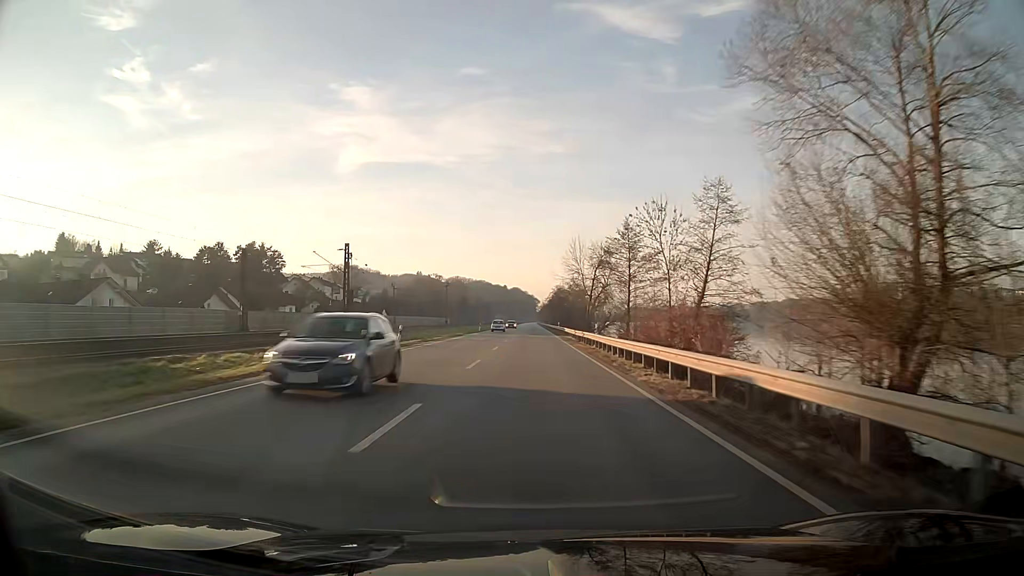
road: primary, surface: asphalt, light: Day
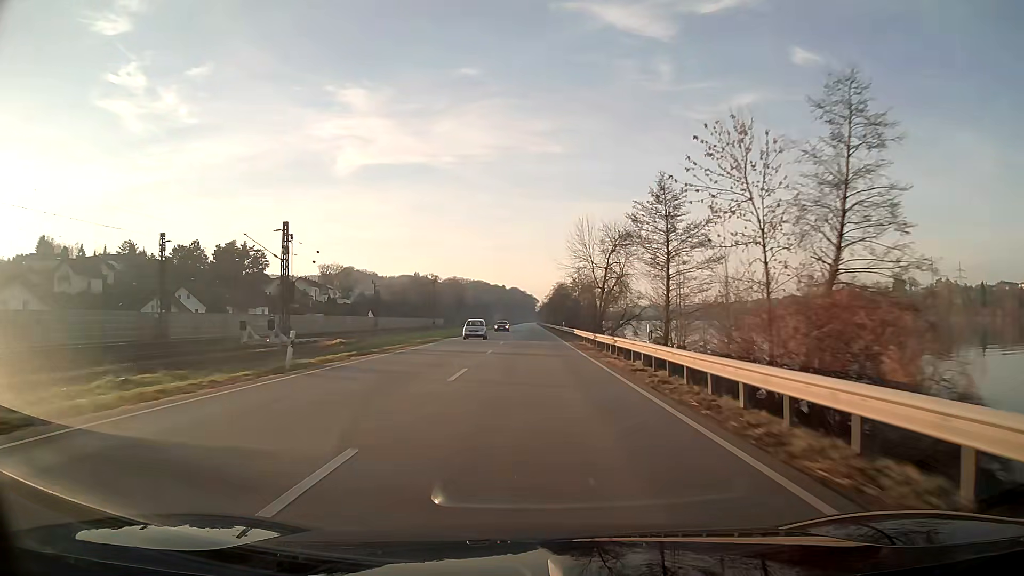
(0.0, +15.9) m; 0°
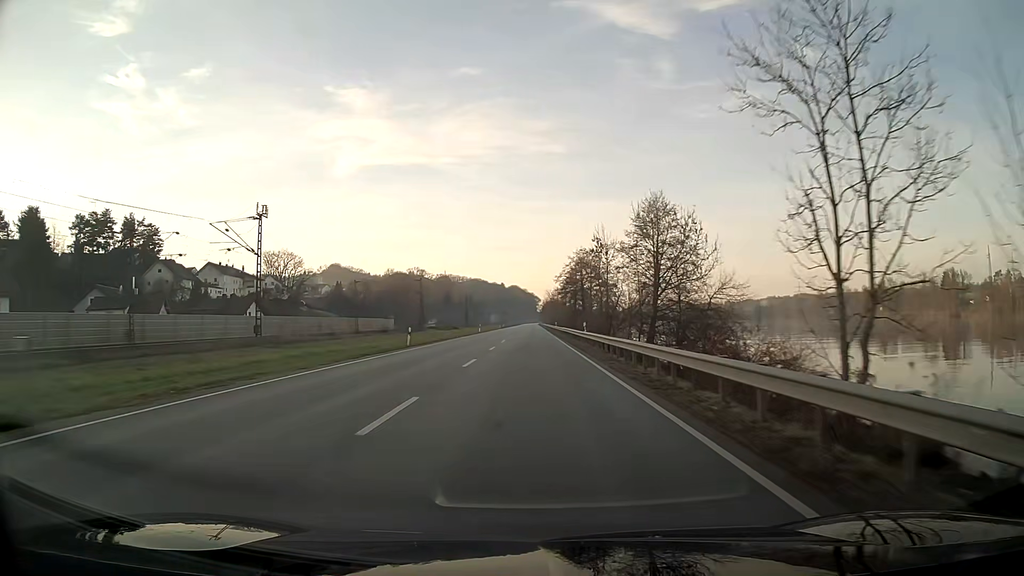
(-0.1, +79.7) m; 0°
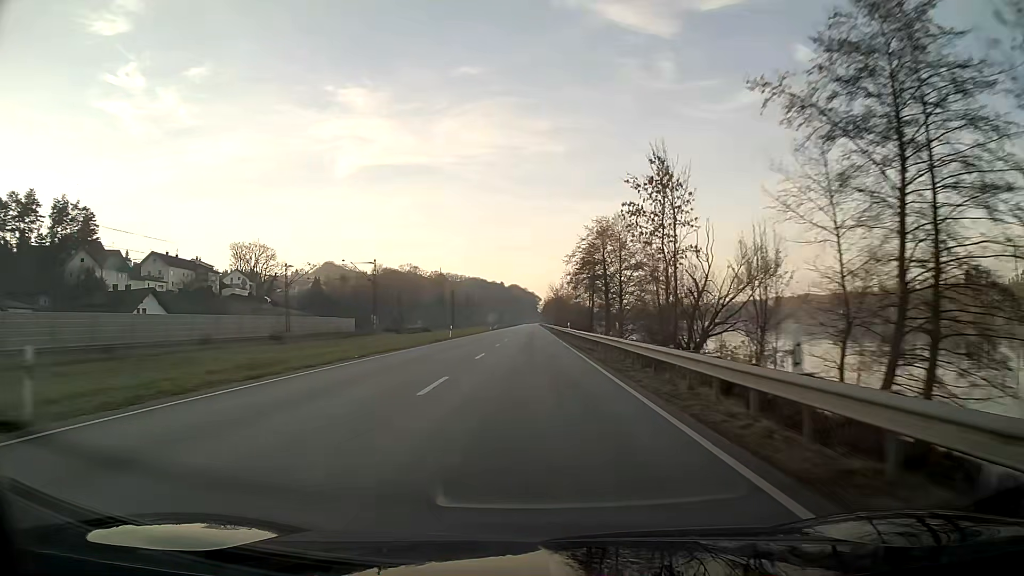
(0.0, +31.9) m; 0°
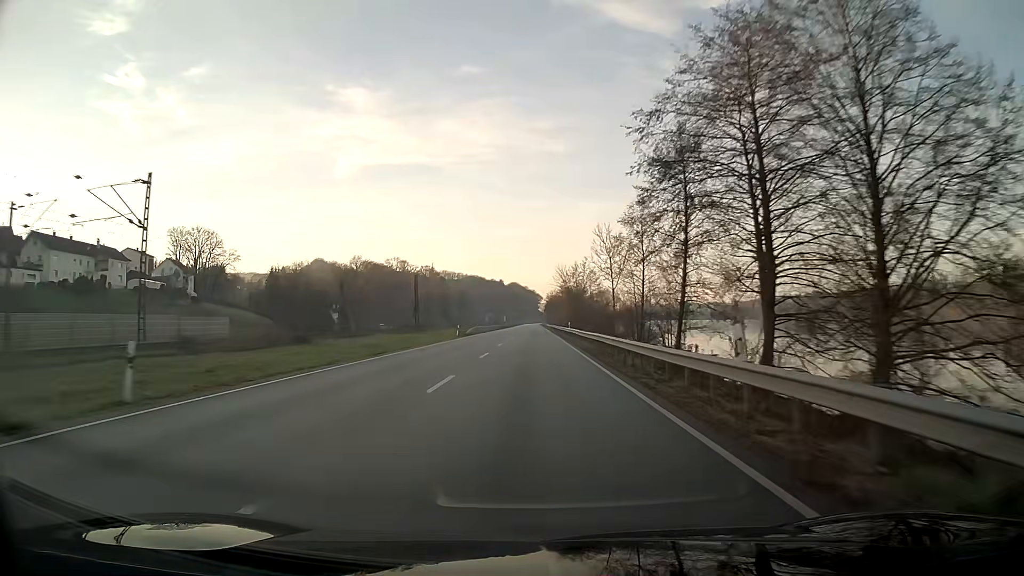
(0.0, +47.9) m; 0°
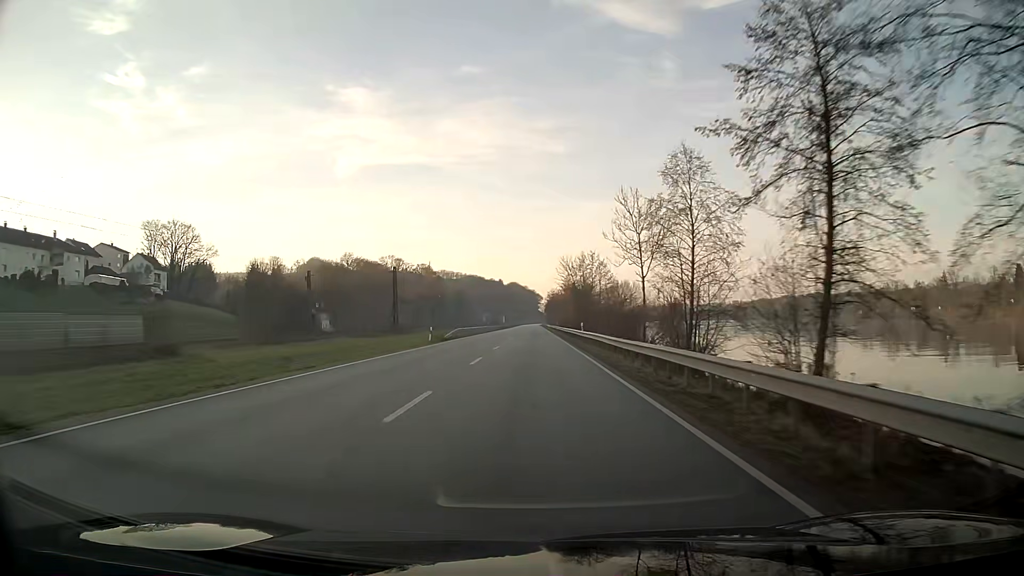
(0.0, +16.0) m; 0°
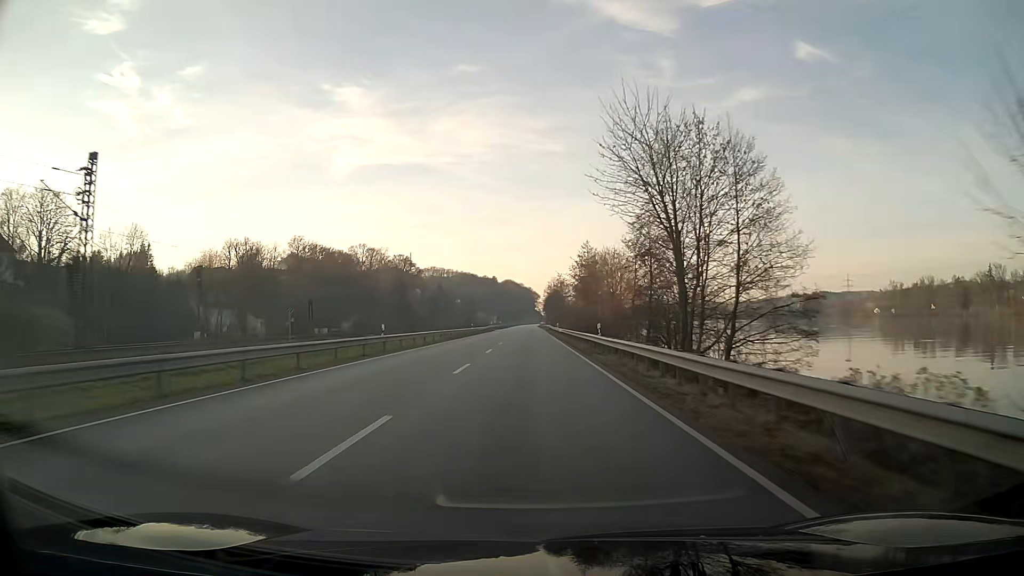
(+0.2, +63.8) m; 0°
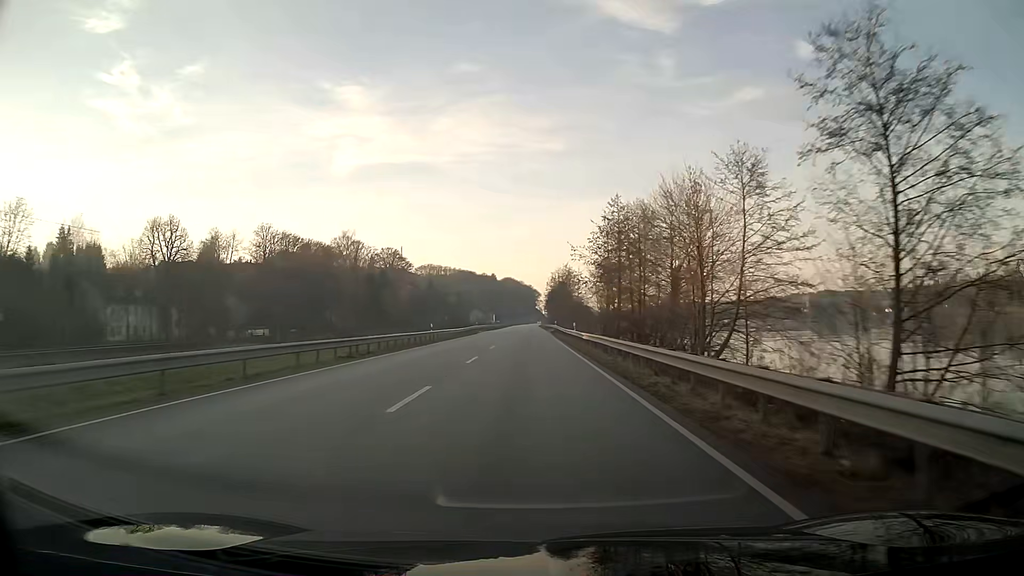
(0.0, +31.9) m; 0°
